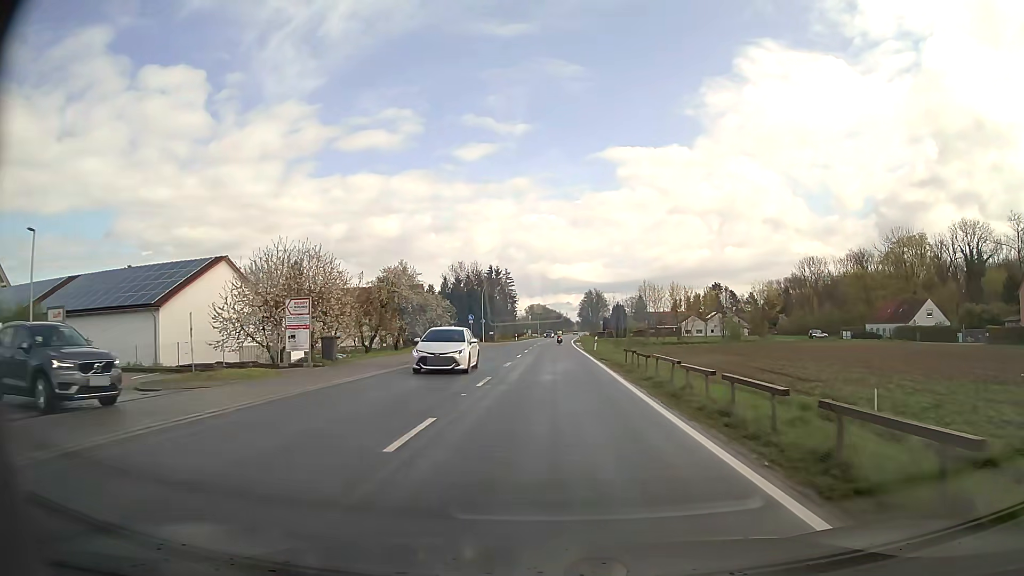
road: secondary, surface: asphalt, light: Day
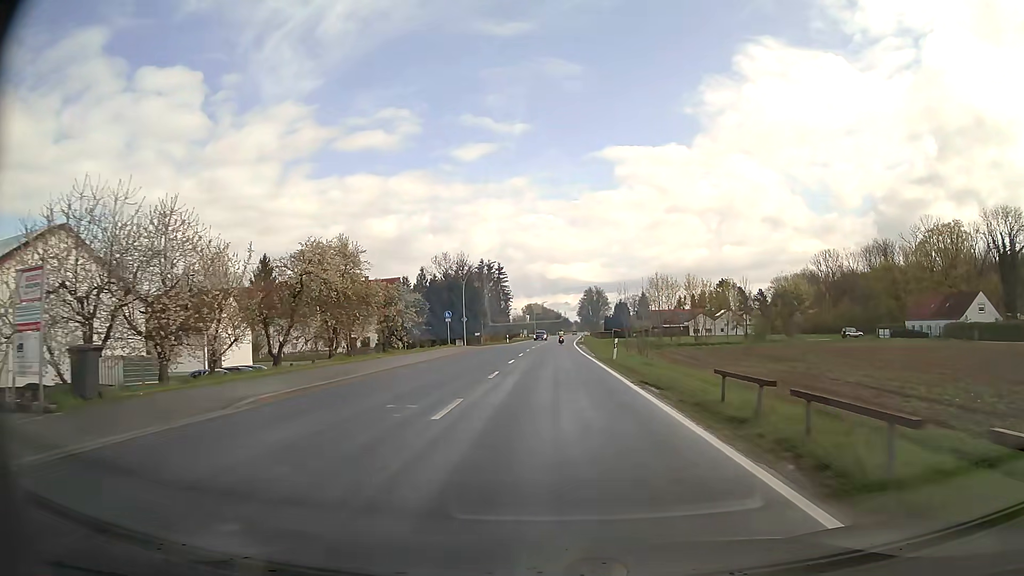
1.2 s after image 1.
(0.0, +15.3) m; 0°
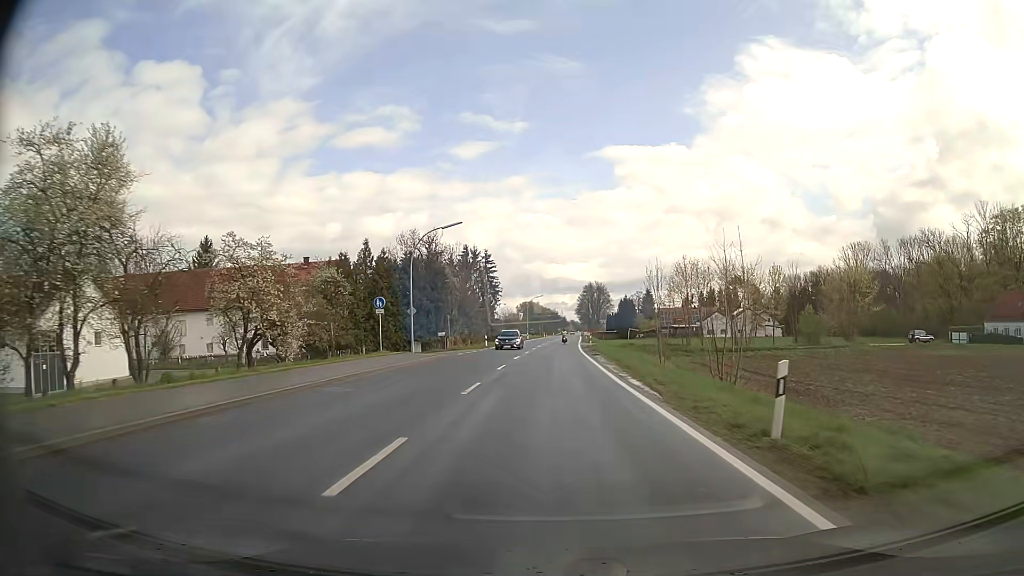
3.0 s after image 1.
(+0.1, +22.9) m; 0°
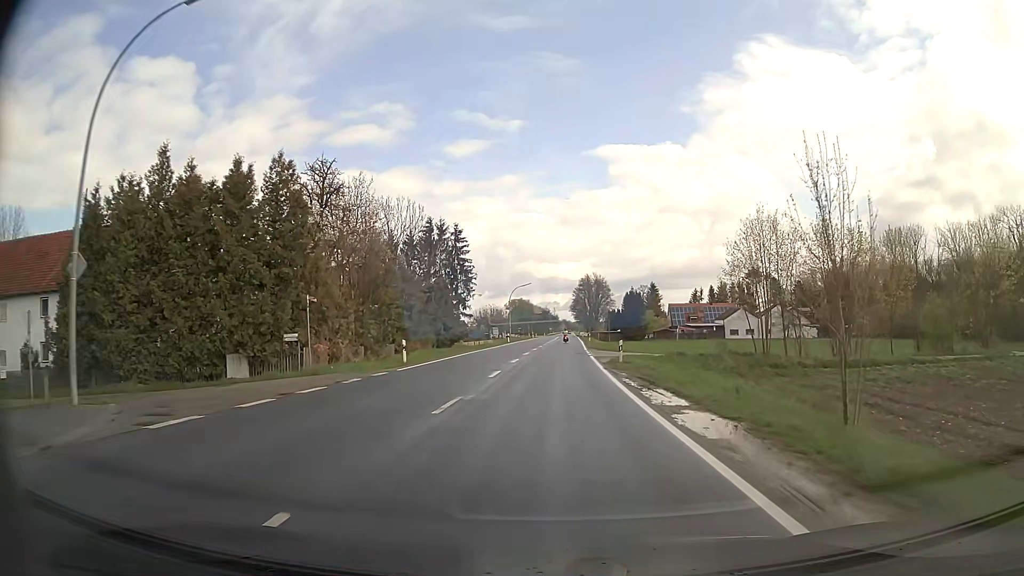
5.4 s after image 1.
(+0.2, +30.5) m; +1°
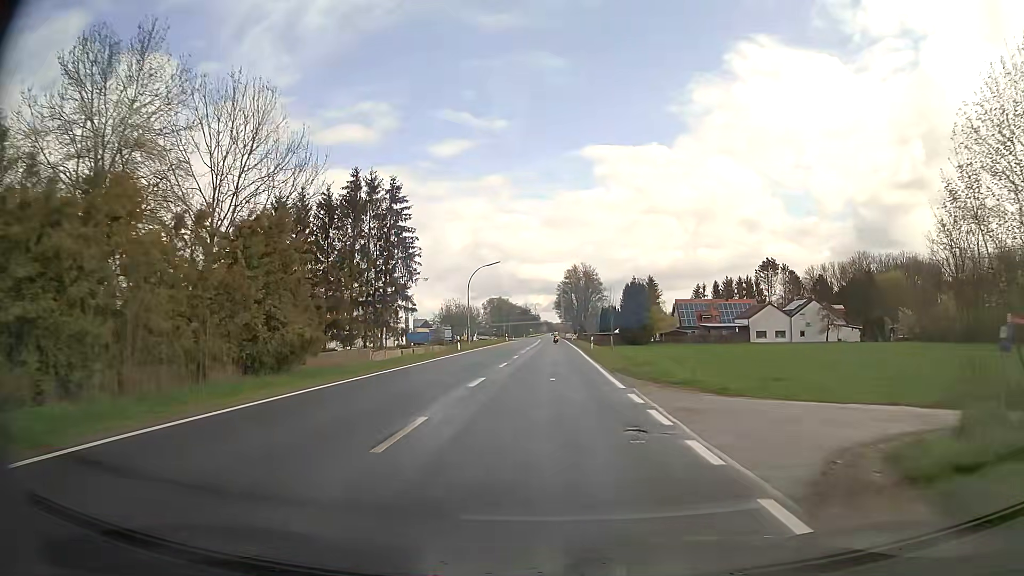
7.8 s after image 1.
(+0.3, +30.6) m; +2°
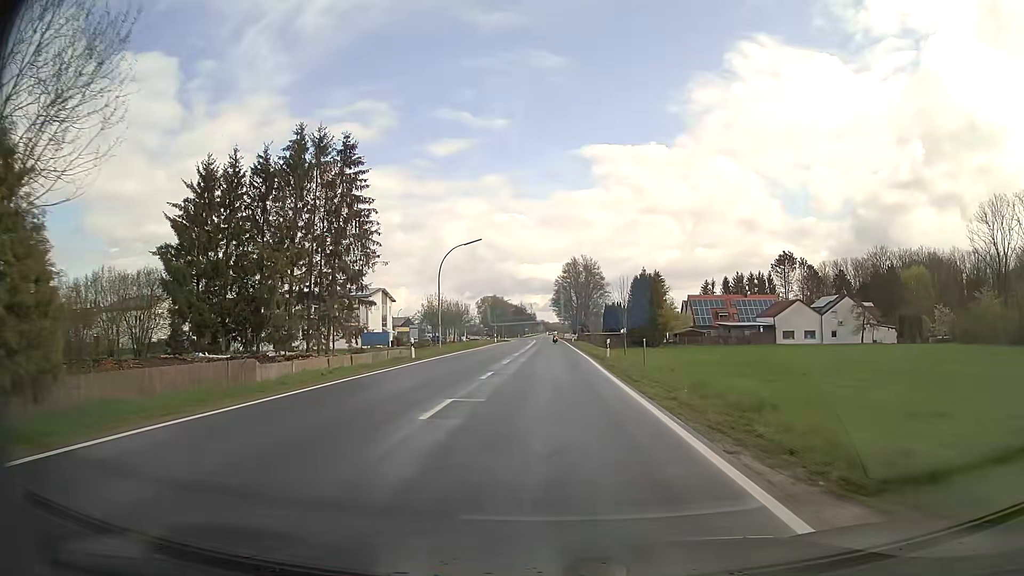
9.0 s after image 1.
(0.0, +15.3) m; 0°
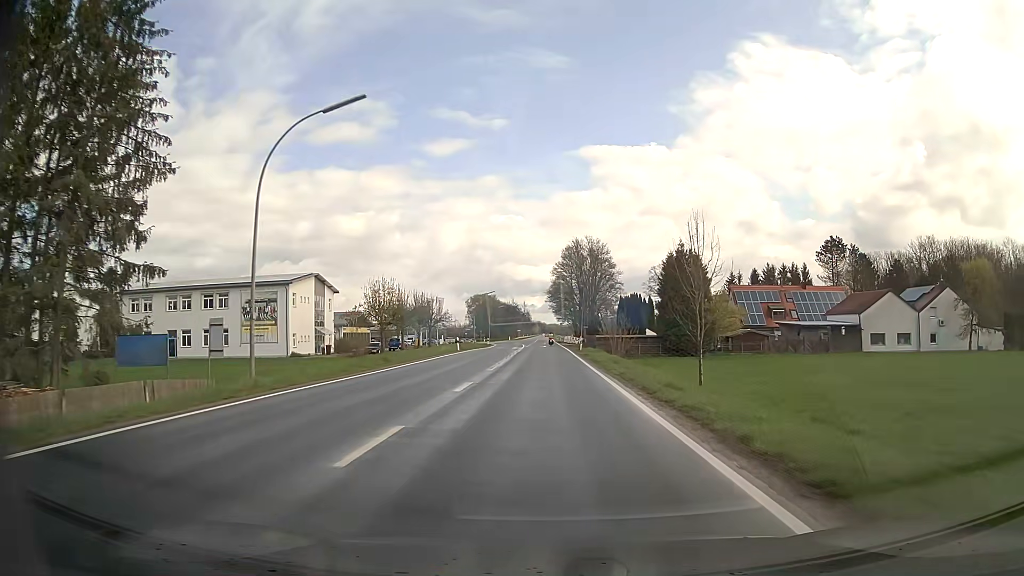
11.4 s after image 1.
(+0.1, +30.7) m; 0°
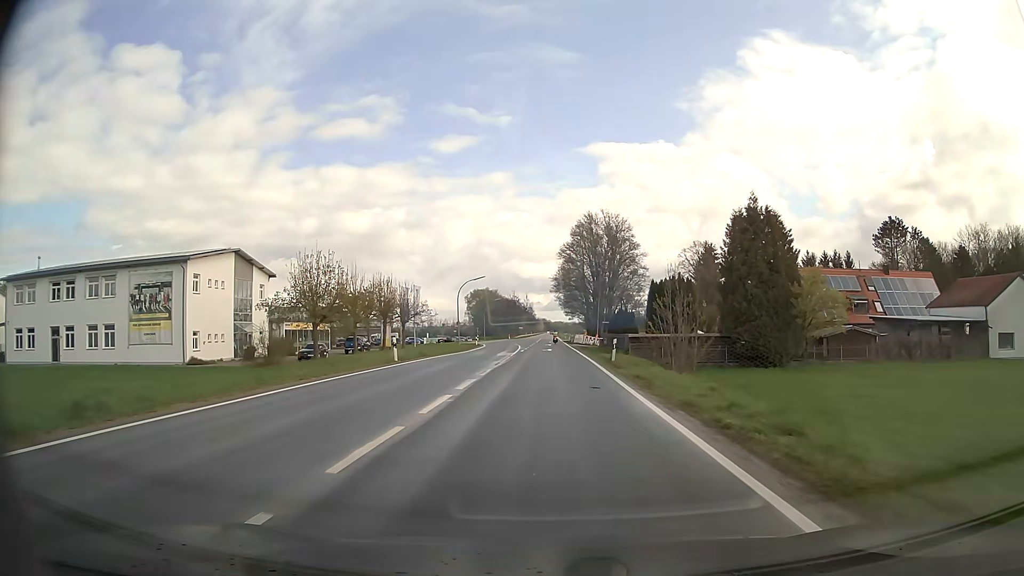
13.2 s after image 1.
(-0.1, +23.0) m; 0°
(0, +10) (0, +20) (0, +30) (0, +40) (0, +50) (0, +60) (0, +70) (0, +80) (0, +90) (0, +100) m
